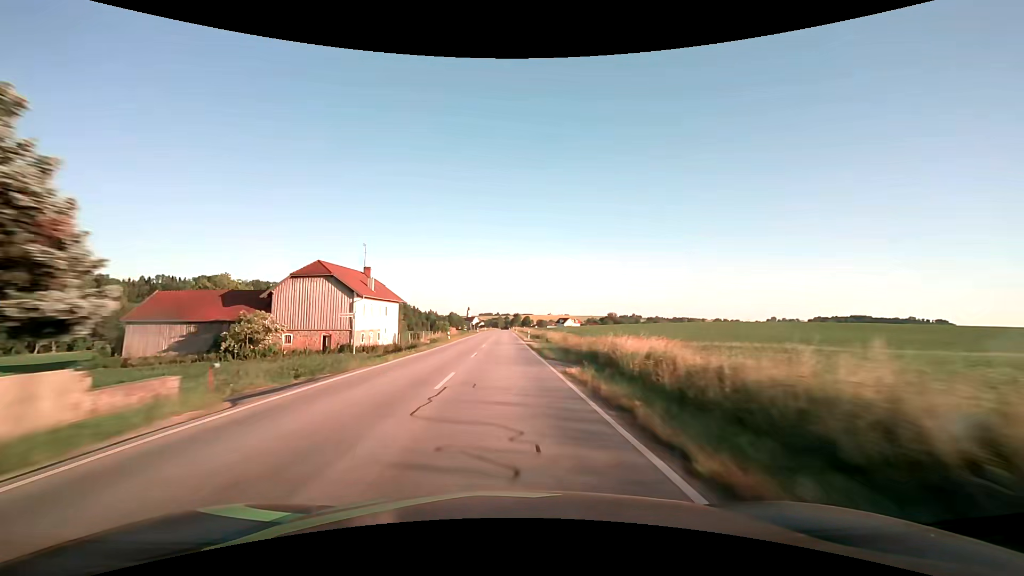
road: secondary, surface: asphalt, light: Day
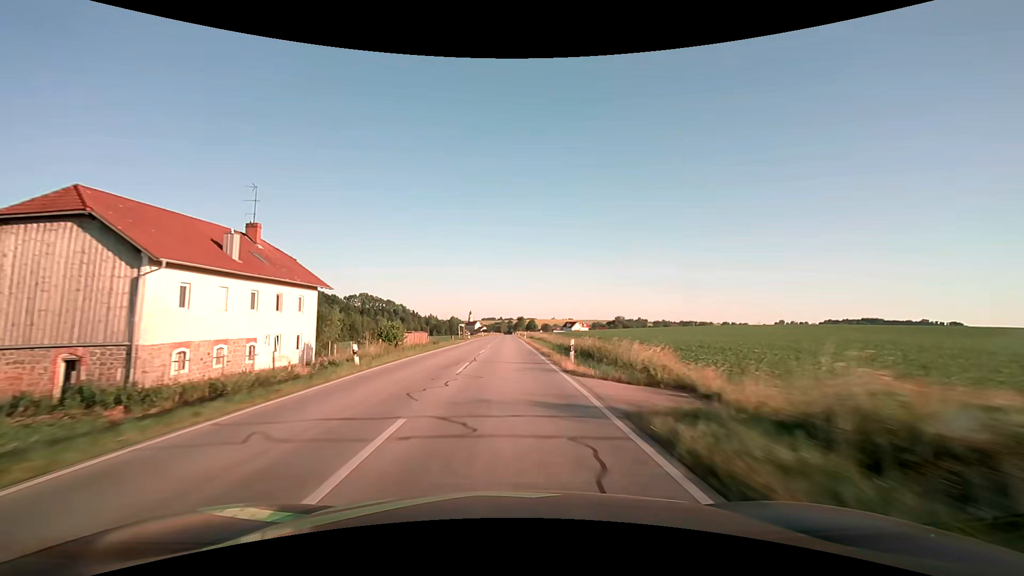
(-0.1, +31.7) m; 0°
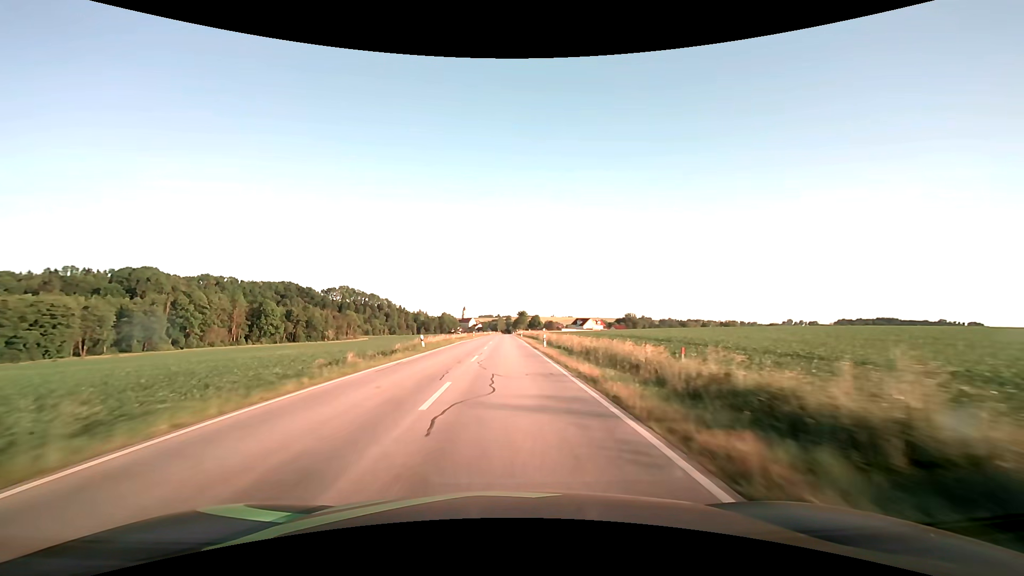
(+0.1, +79.2) m; 0°
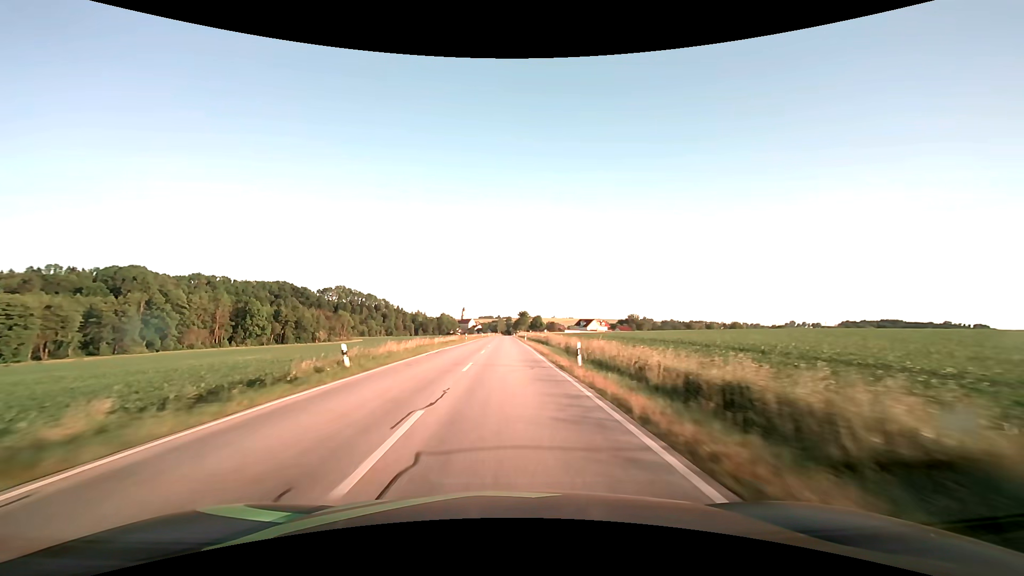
(0.0, +15.8) m; 0°
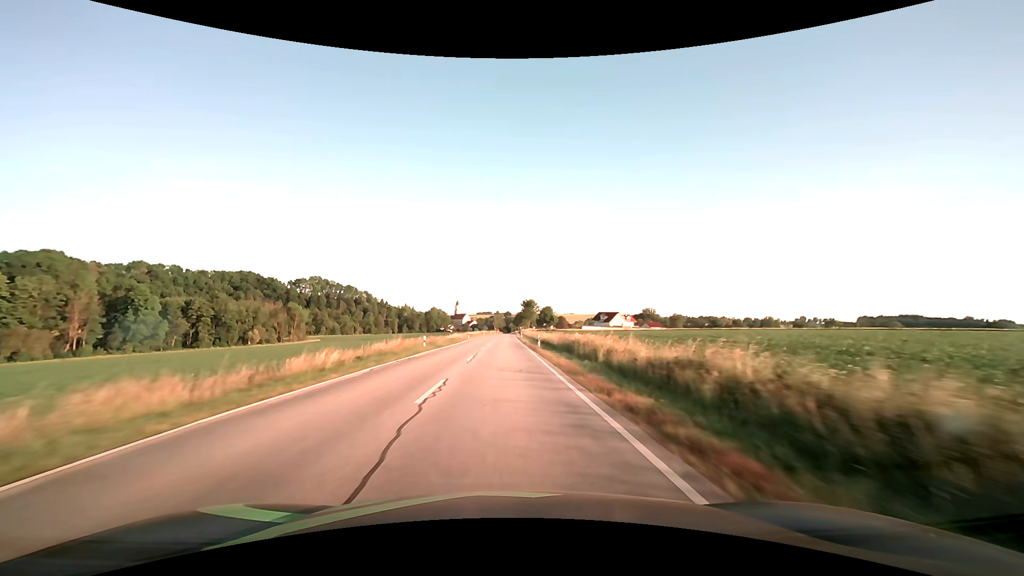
(+0.1, +79.2) m; 0°
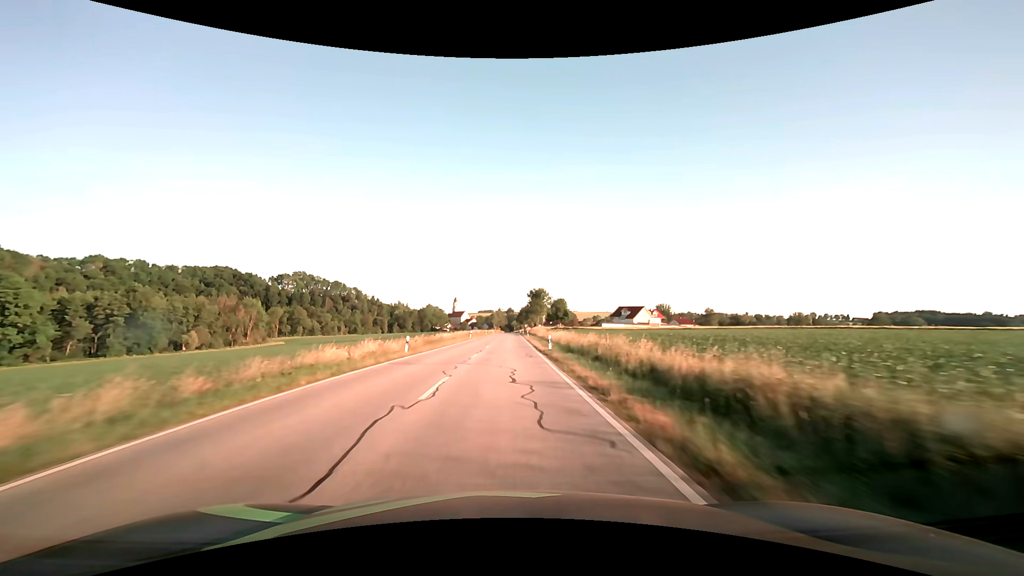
(-0.1, +47.6) m; 0°
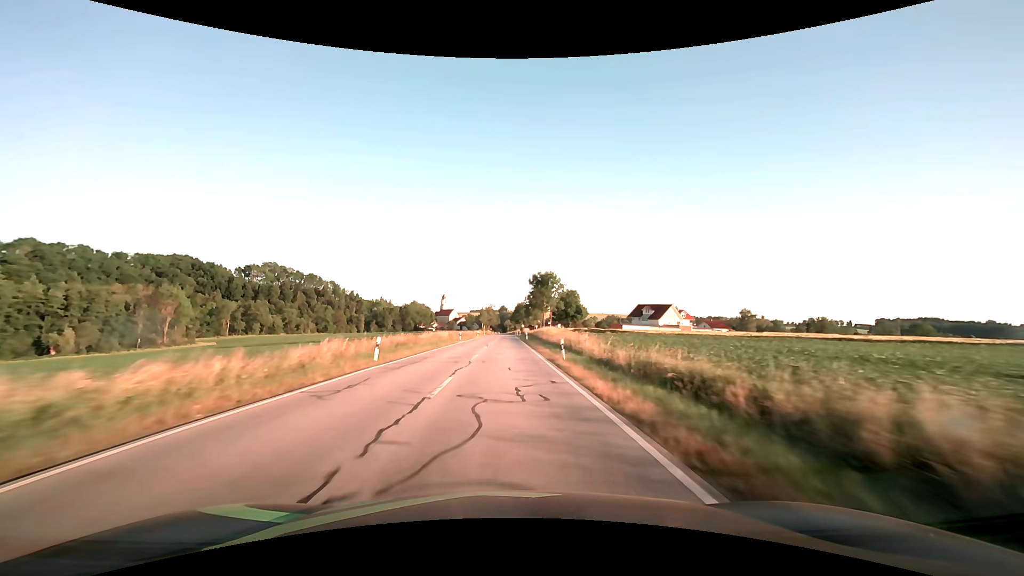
(+0.1, +47.6) m; +1°
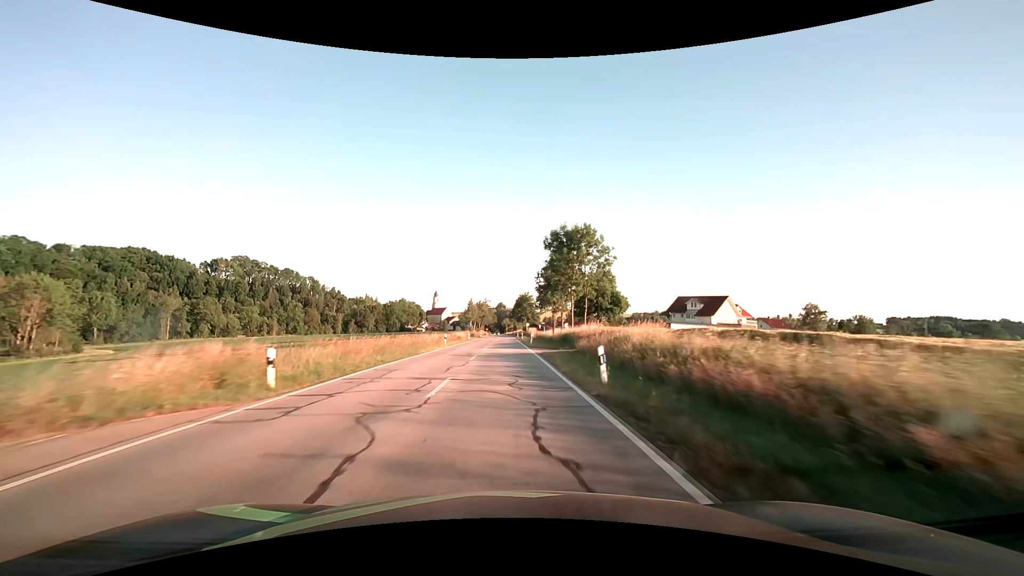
(+0.1, +47.5) m; 0°
(0, +10) (0, +20) (0, +30) (0, +40) (0, +50) (0, +60) (0, +70) (0, +80) (0, +90) (0, +100) m
